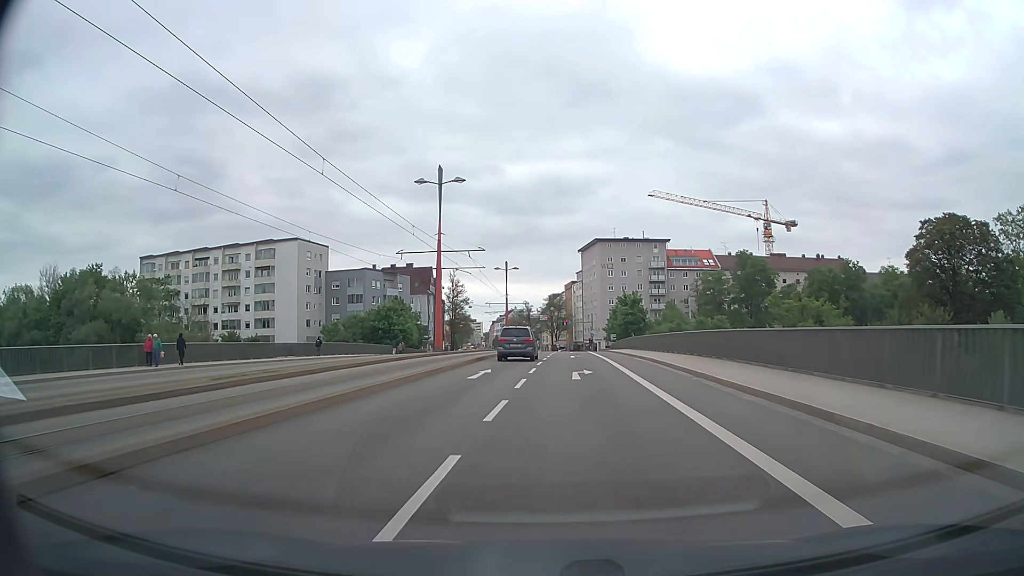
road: tertiary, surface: asphalt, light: Day
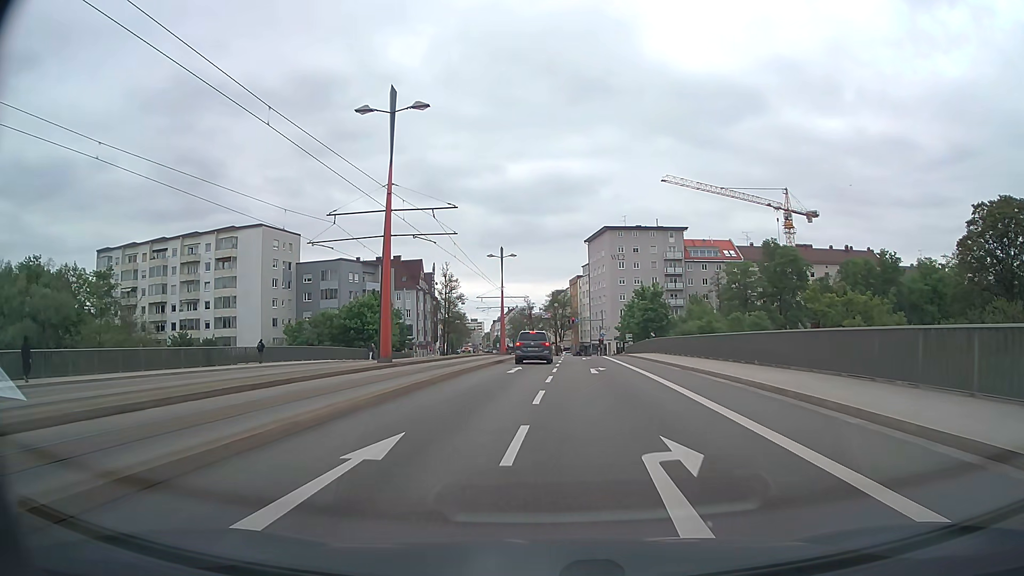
(+0.1, +15.5) m; 0°
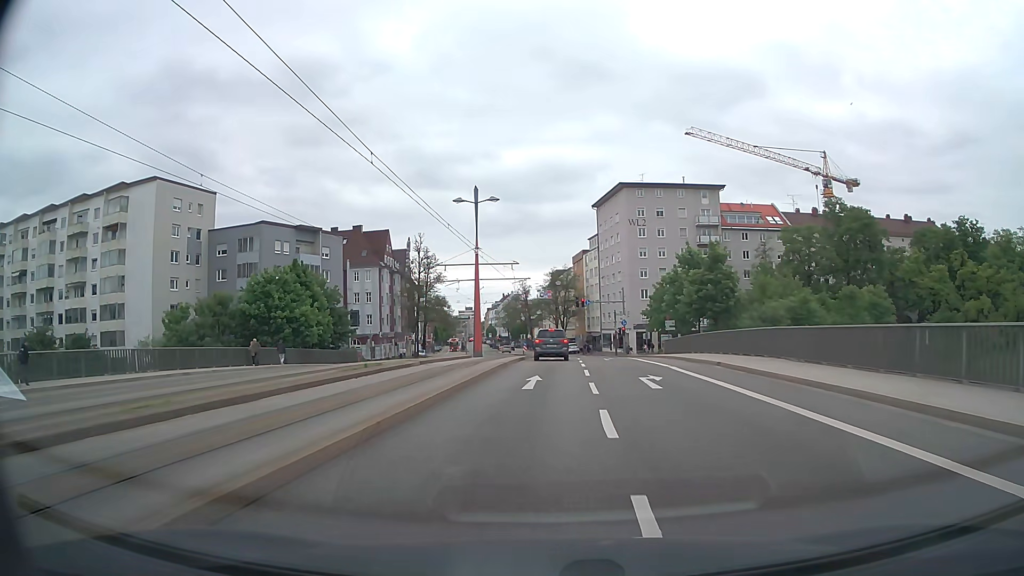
(0.0, +28.1) m; 0°
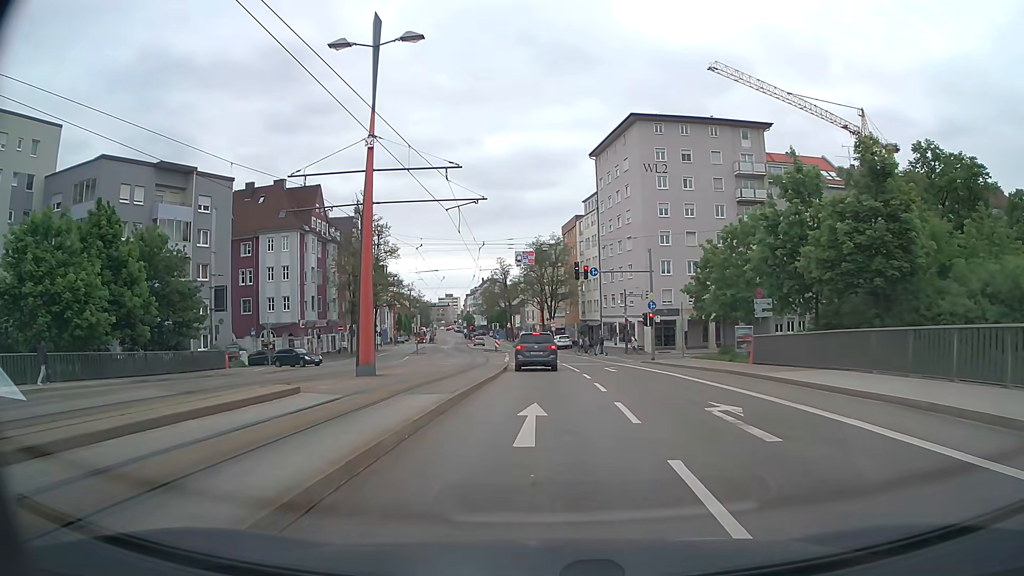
(+0.3, +27.3) m; +1°
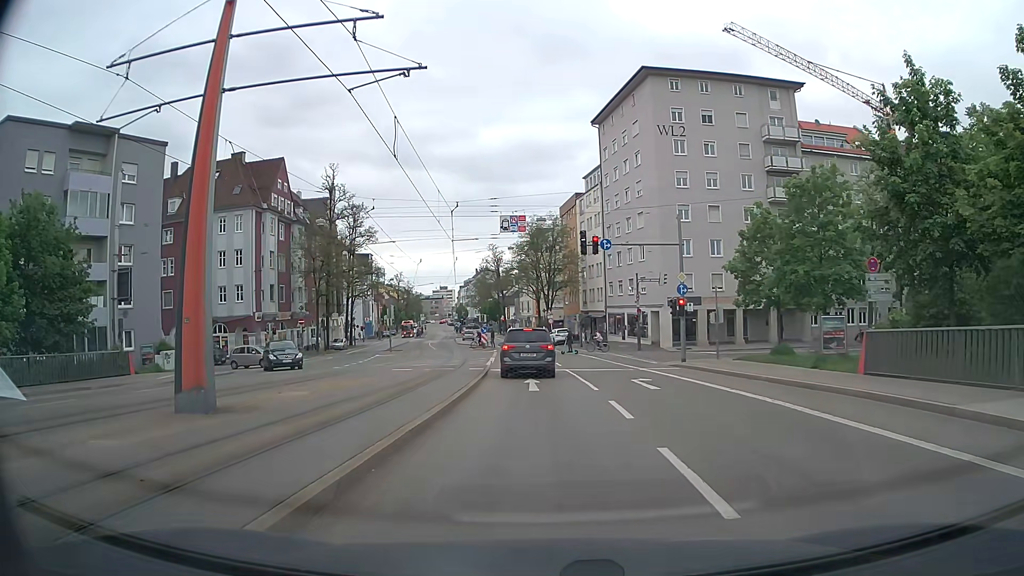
(0.0, +10.8) m; 0°
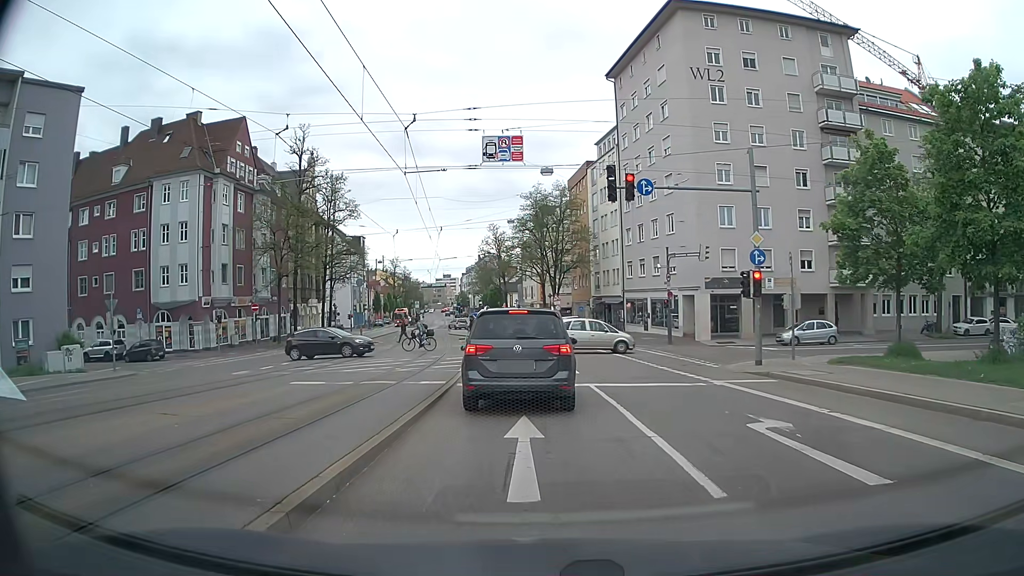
(0.0, +11.2) m; 0°
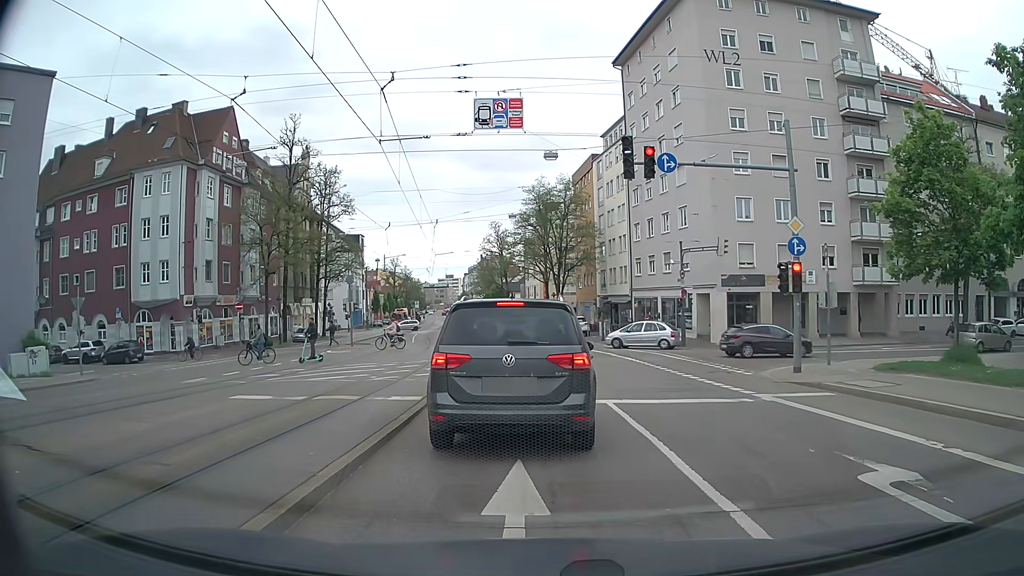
(-0.1, +3.2) m; -2°
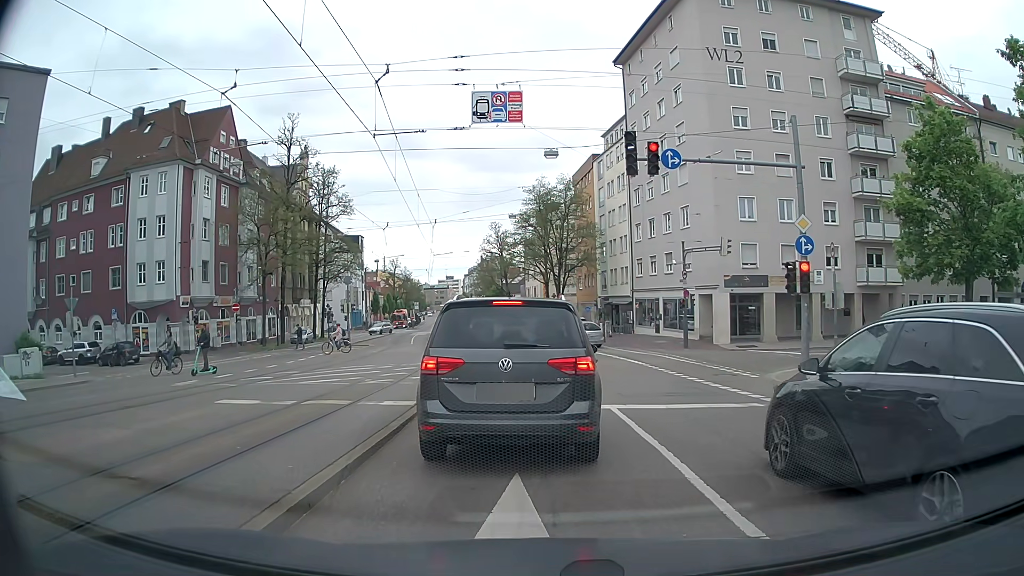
(0.0, +0.6) m; 0°
(0, +10) (0, +20) (0, +30) (0, +40) (-1, +50) (-2, +60) (-4, +70) (-5, +80) (-6, +90) (-7, +100) m
